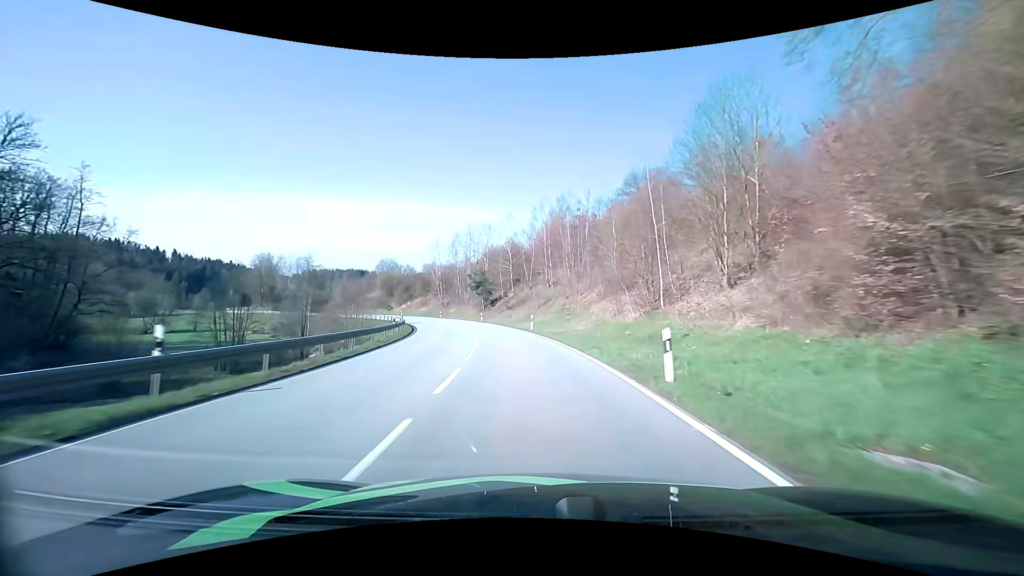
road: secondary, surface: asphalt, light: Day
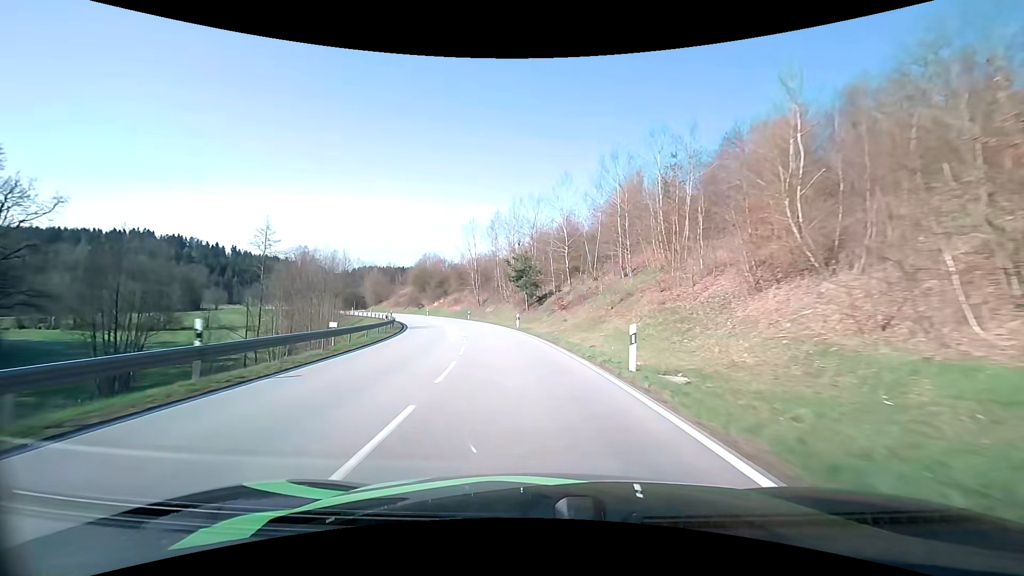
(-1.2, +23.3) m; -6°
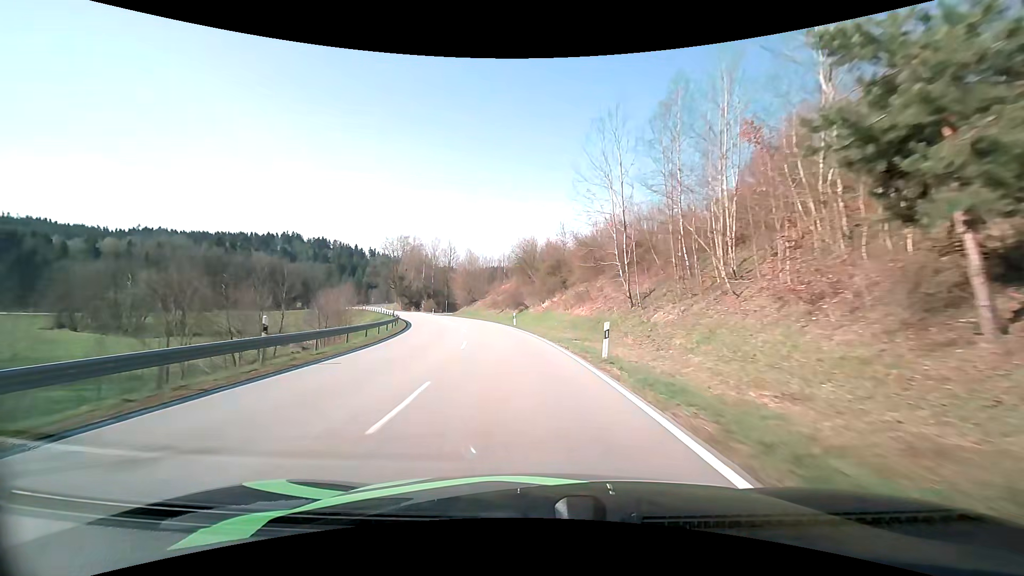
(-6.4, +46.6) m; -16°
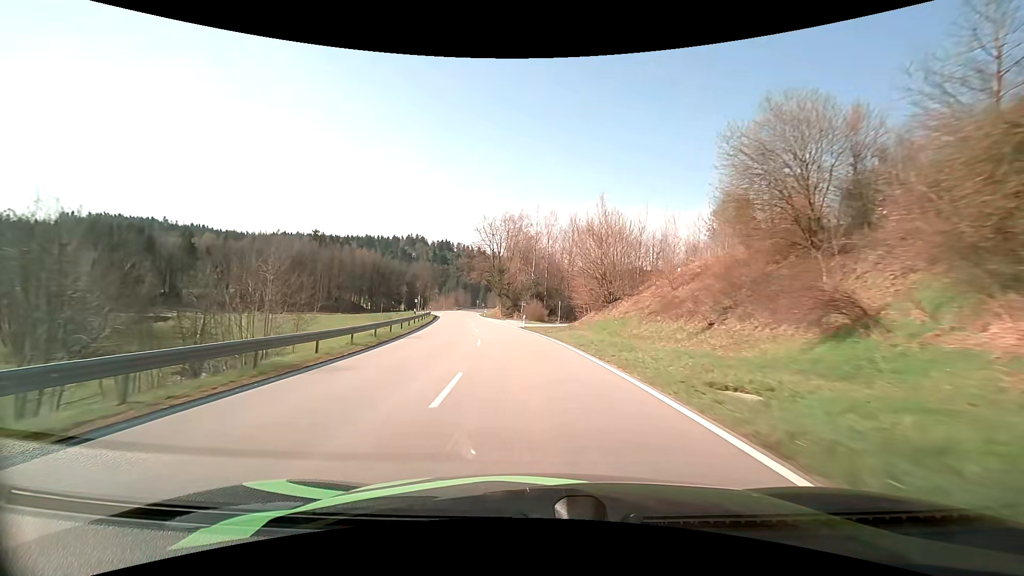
(-6.5, +47.0) m; -15°
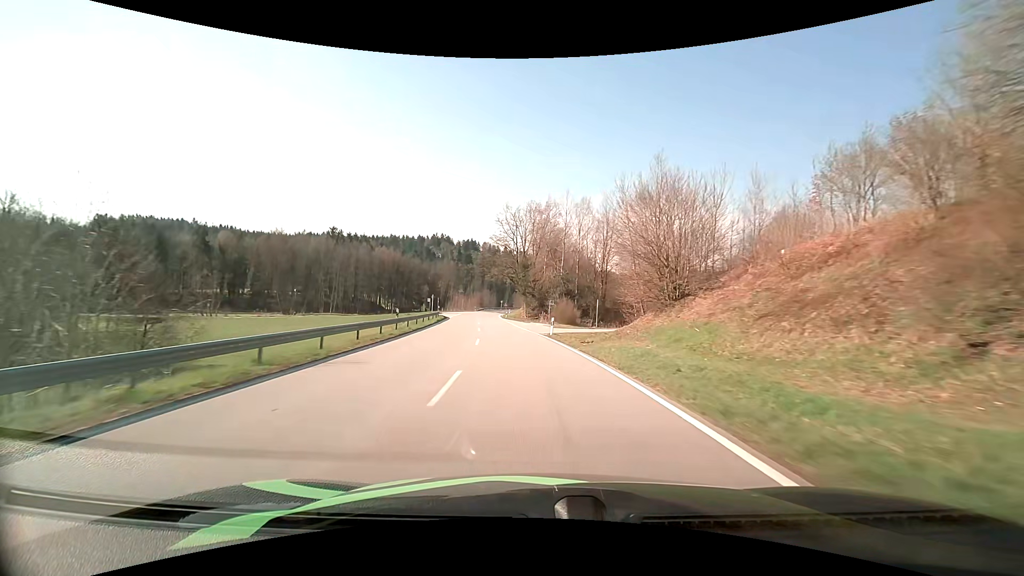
(-0.3, +12.2) m; -3°
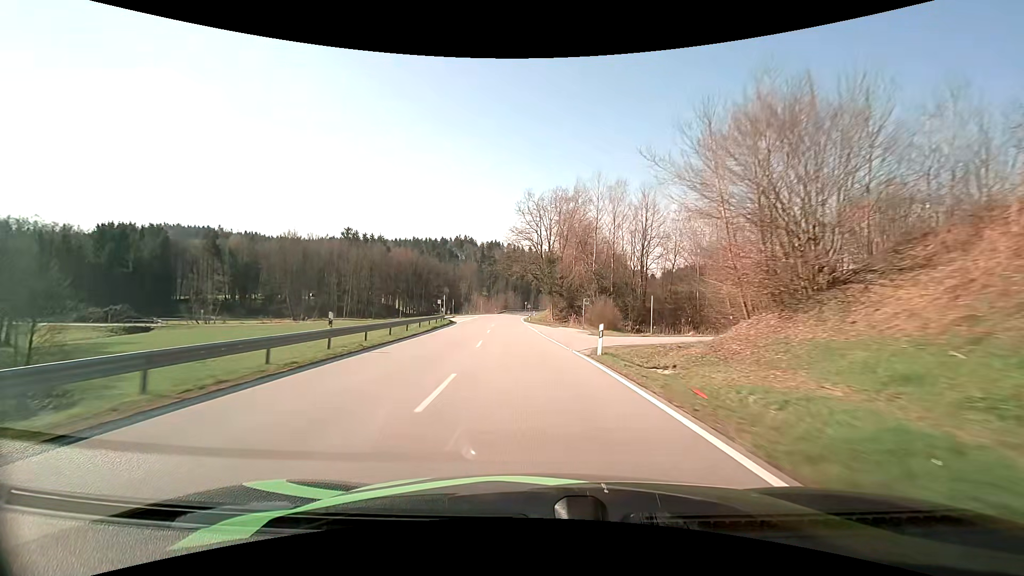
(-0.3, +12.3) m; -3°
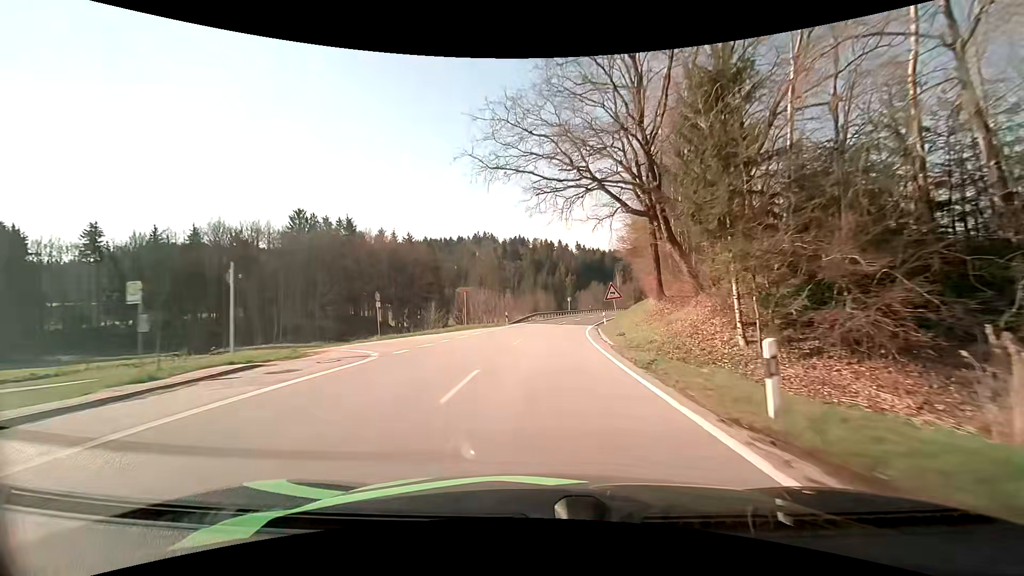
(-4.0, +59.8) m; -4°
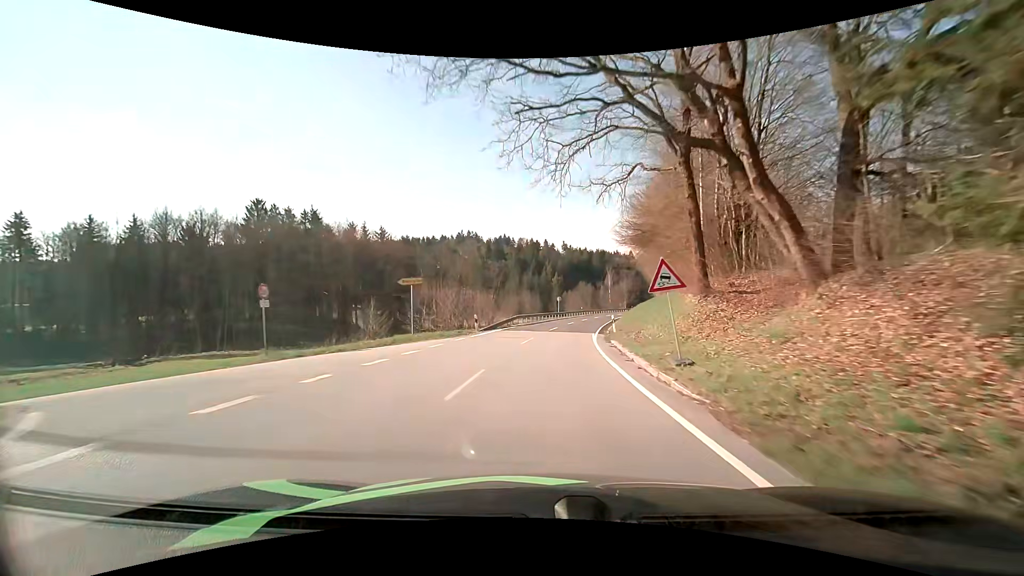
(+0.2, +11.5) m; +1°
(0, +10) (+1, +20) (+2, +30) (+3, +40) (+5, +50) (+7, +59) (+10, +69) (+12, +79) (+15, +88) (+18, +98) m
